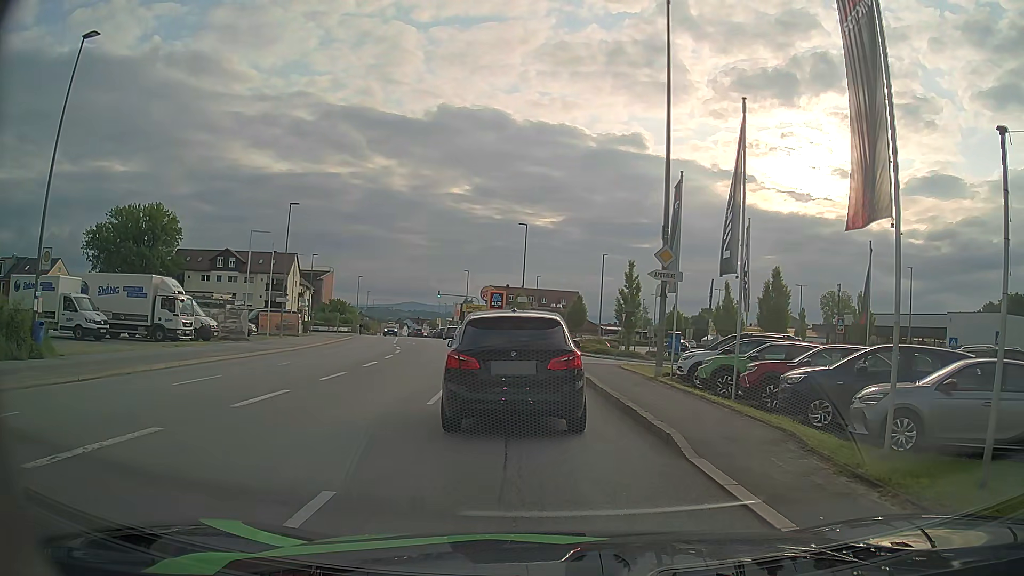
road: tertiary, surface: asphalt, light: Day
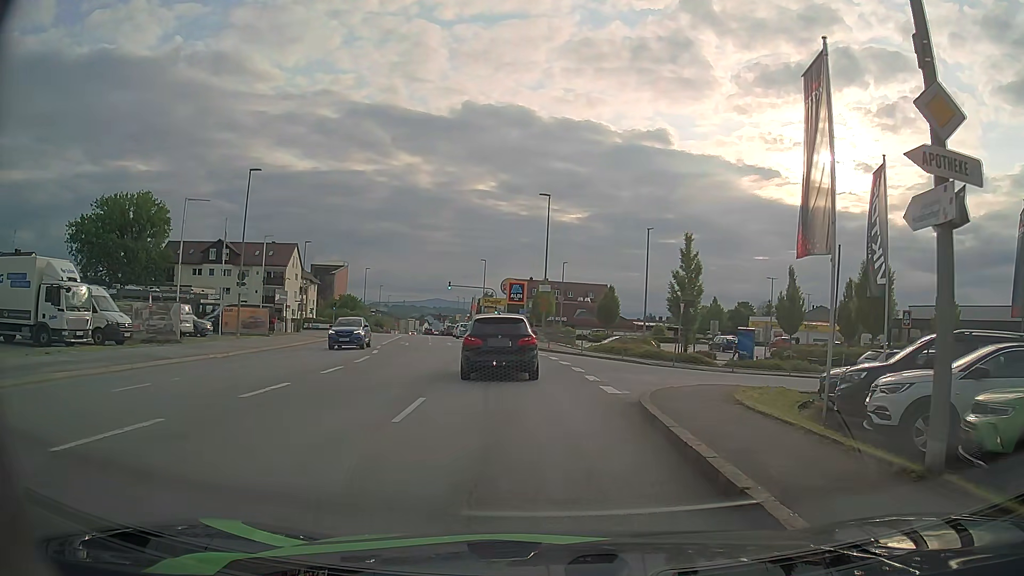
(-0.1, +11.5) m; -2°
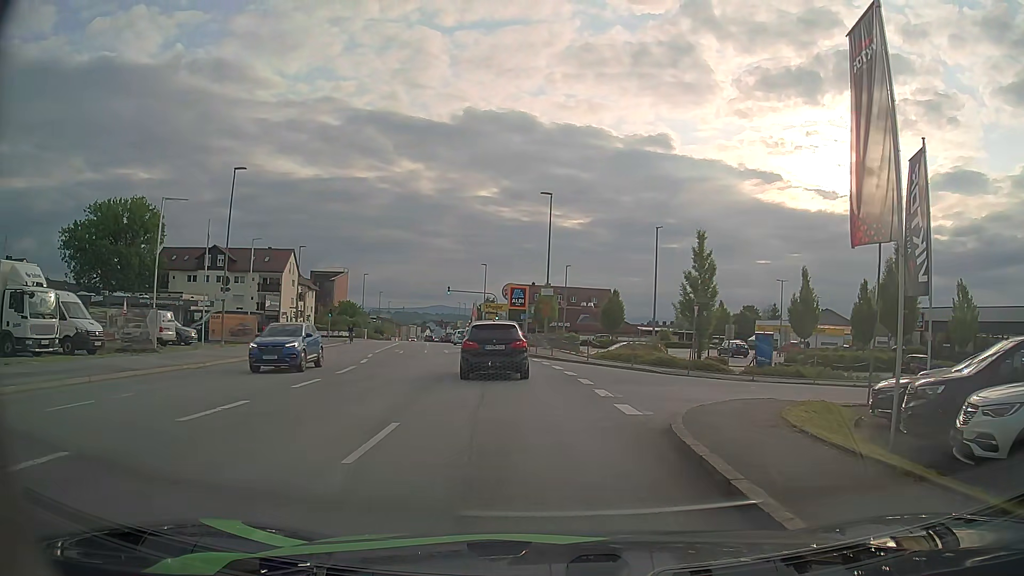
(0.0, +2.5) m; -1°
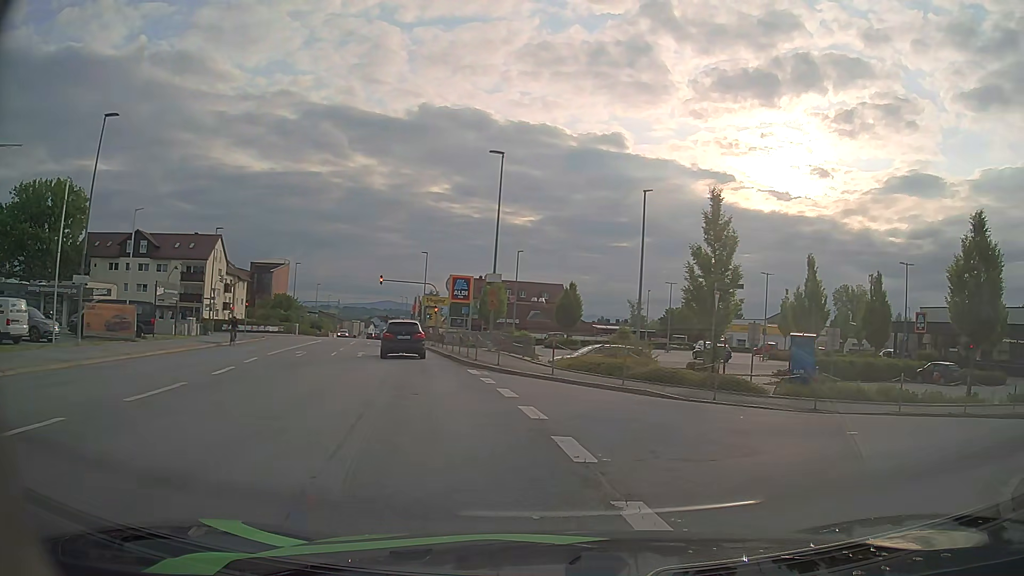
(0.0, +9.8) m; +5°
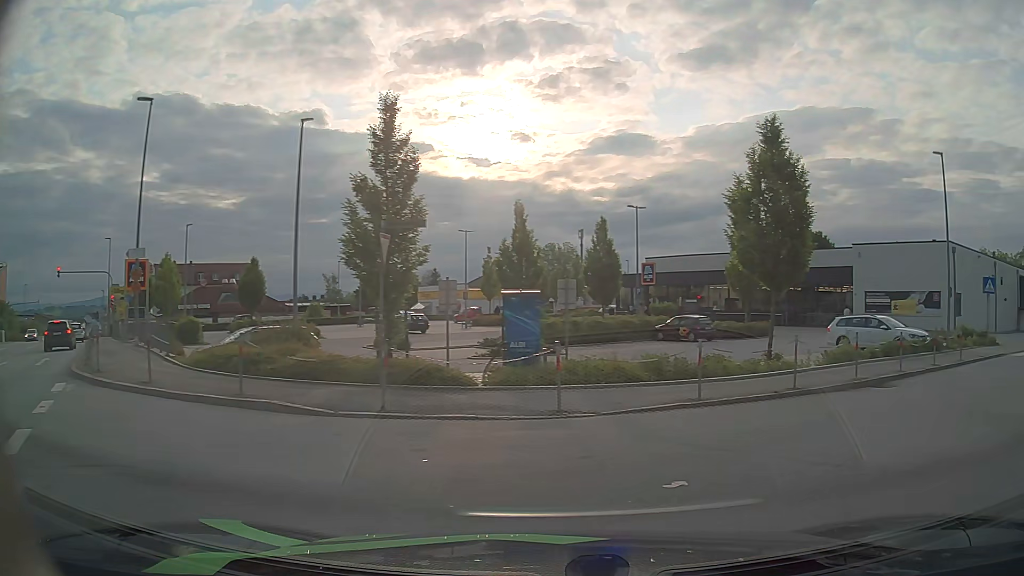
(+1.4, +6.7) m; +26°
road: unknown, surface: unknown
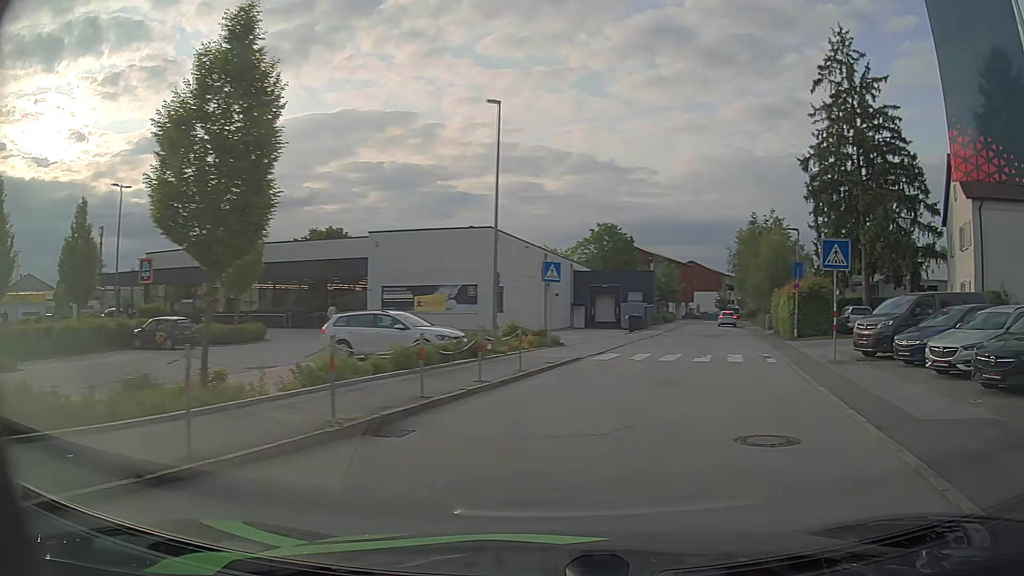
(+2.3, +6.6) m; +40°
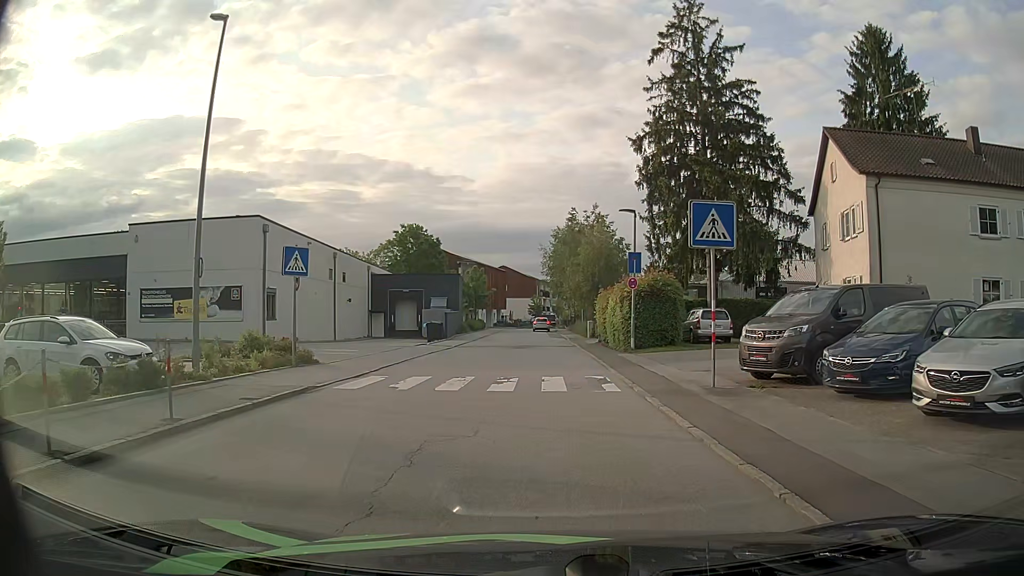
(+1.4, +6.9) m; +15°
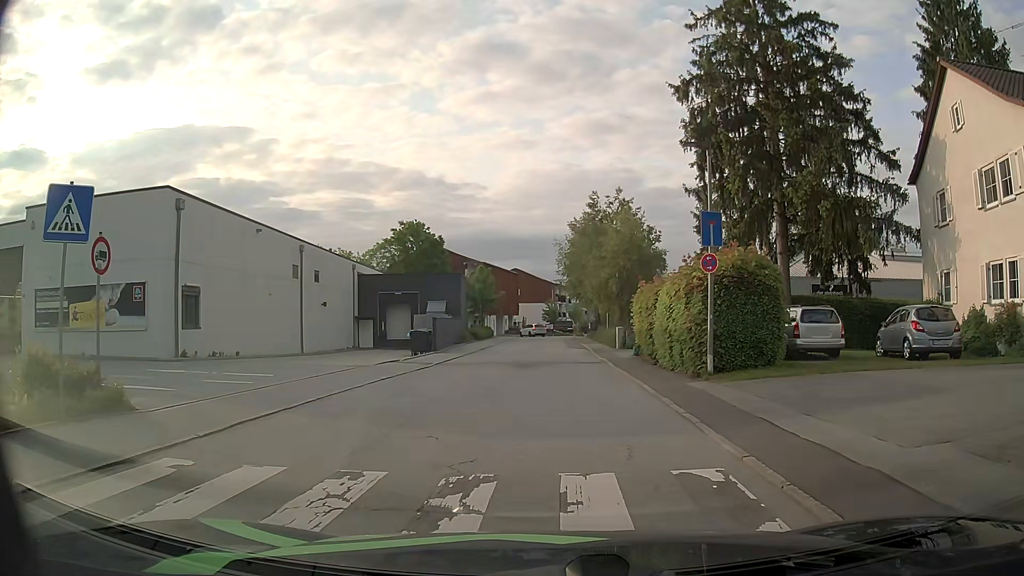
(+0.2, +9.7) m; 0°
